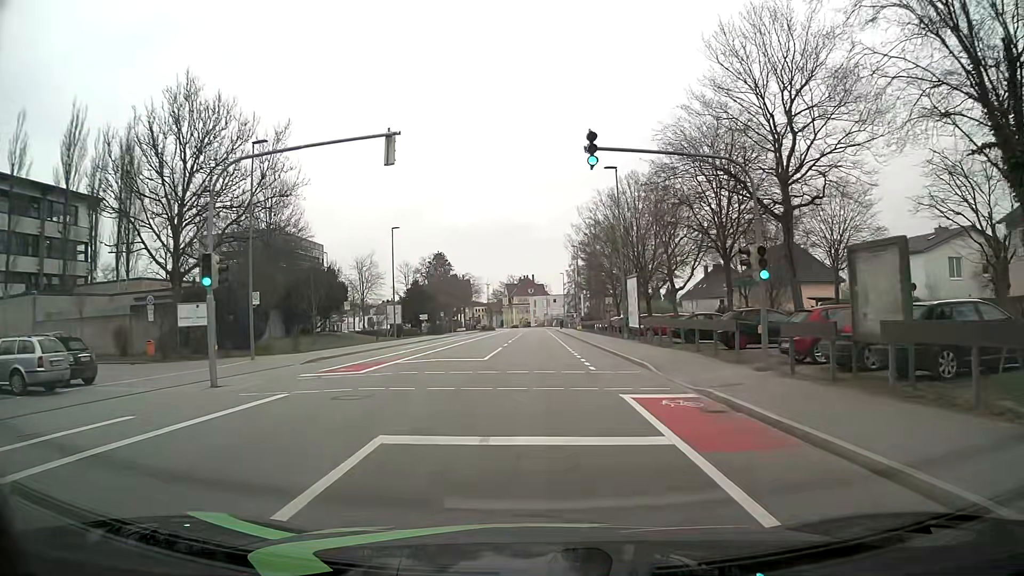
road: tertiary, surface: asphalt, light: Day
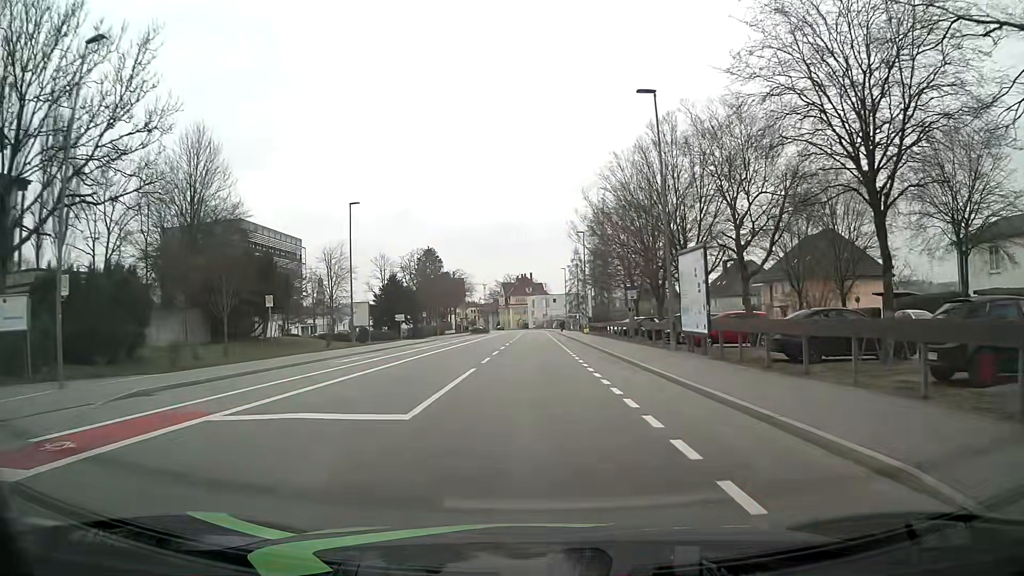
(-0.1, +14.0) m; -1°
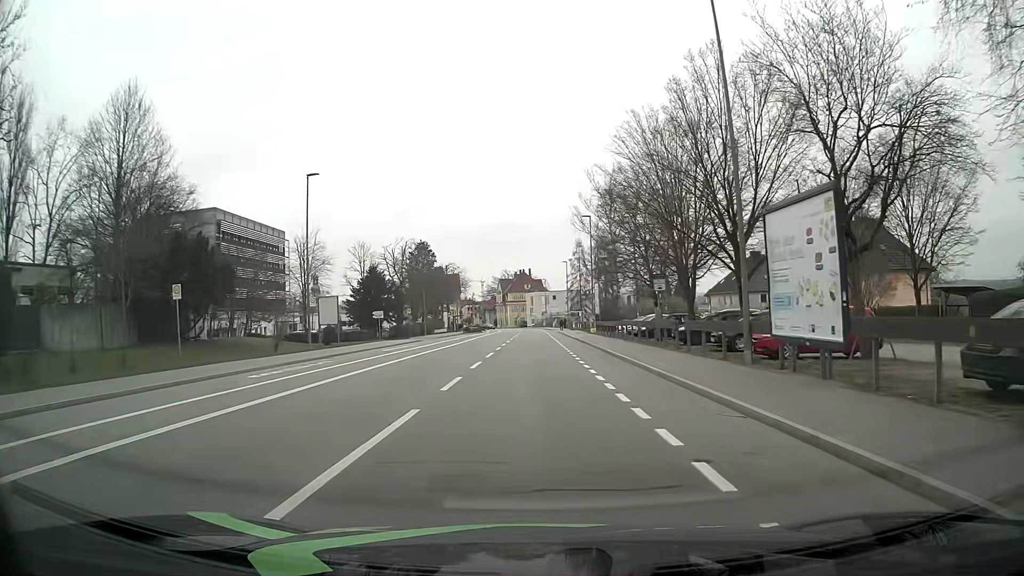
(0.0, +9.3) m; 0°
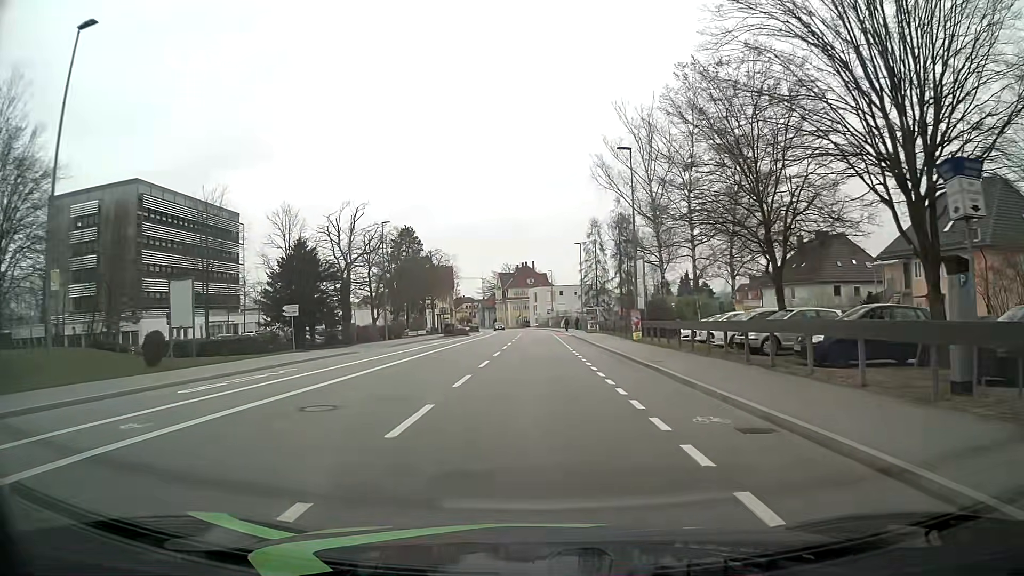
(-0.1, +23.4) m; -1°
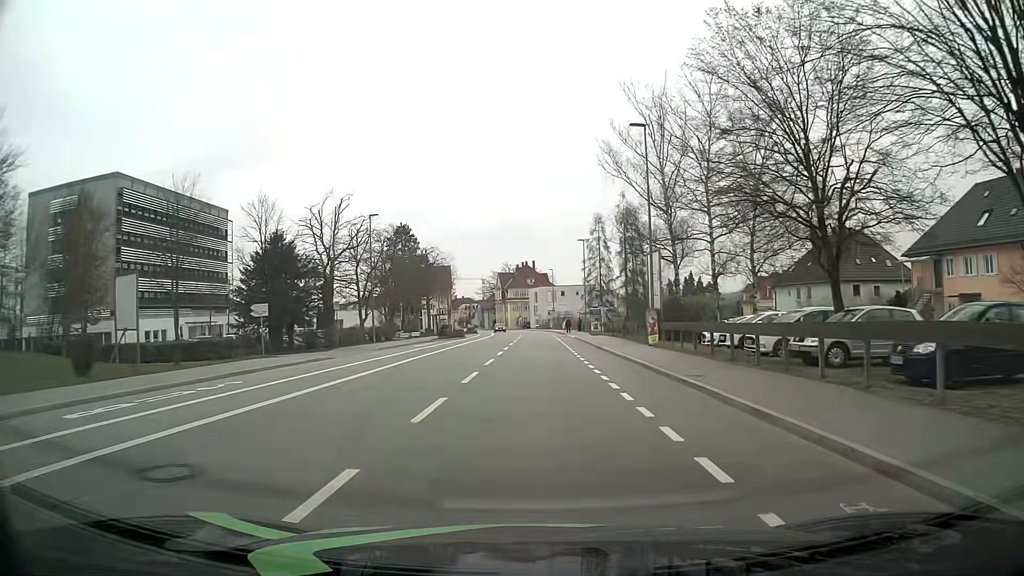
(0.0, +4.7) m; +1°
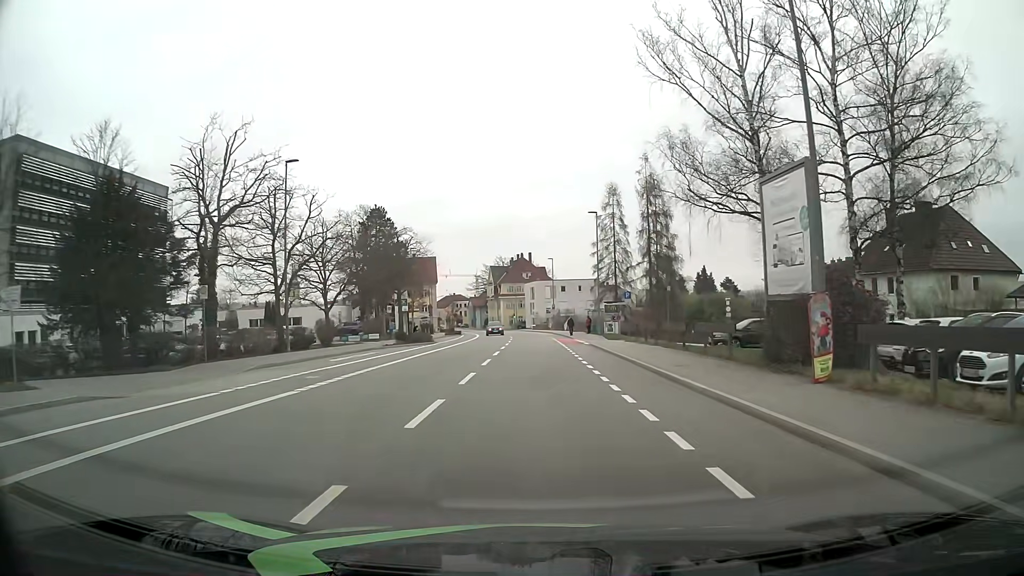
(0.0, +18.7) m; +1°
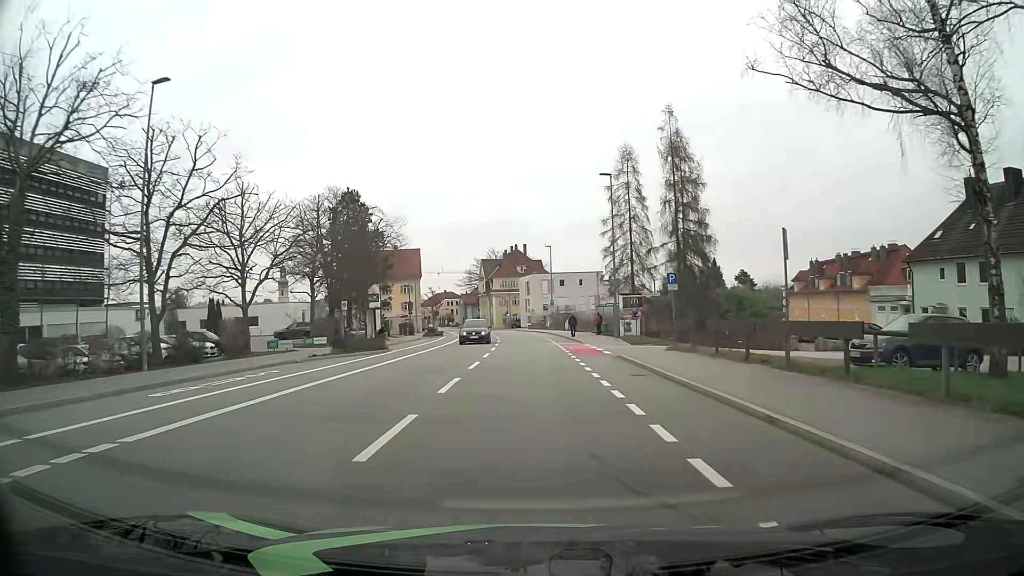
(-0.1, +14.0) m; 0°
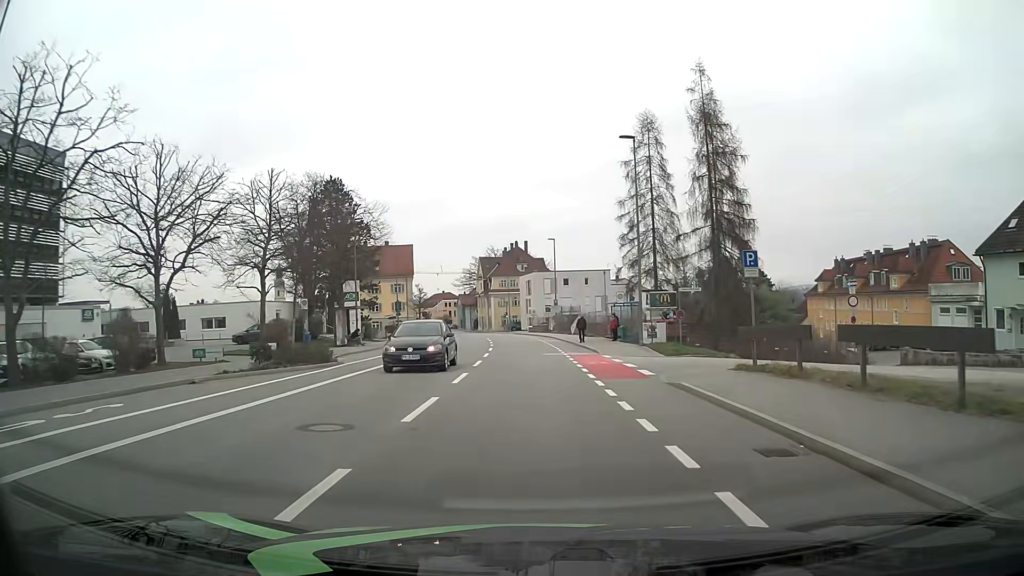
(0.0, +9.3) m; 0°
(0, +10) (0, +20) (0, +30) (-1, +40) (-1, +50) (-1, +60) (-2, +70) (-4, +80) (-5, +90) (-7, +100) m
